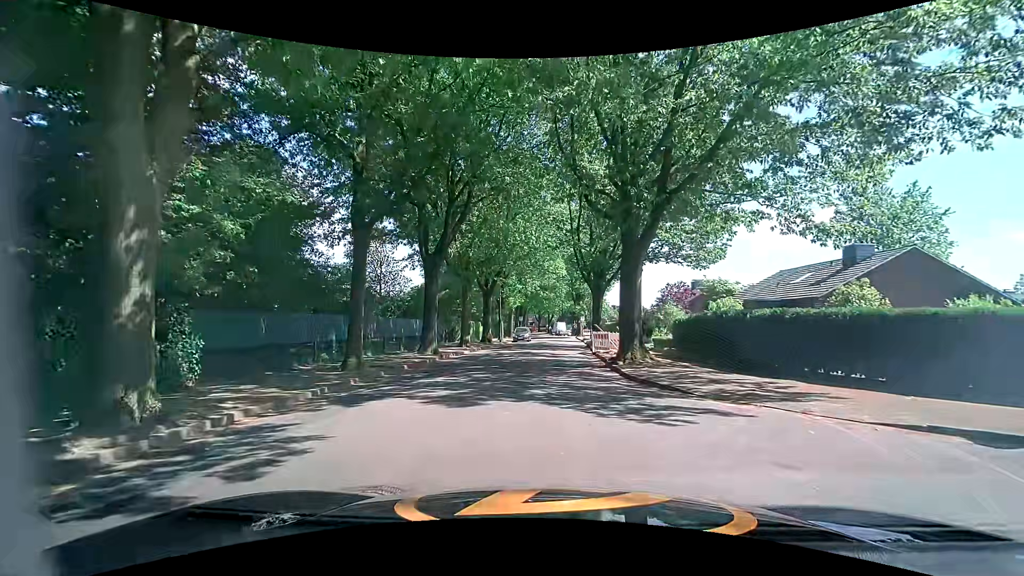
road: tertiary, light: Day
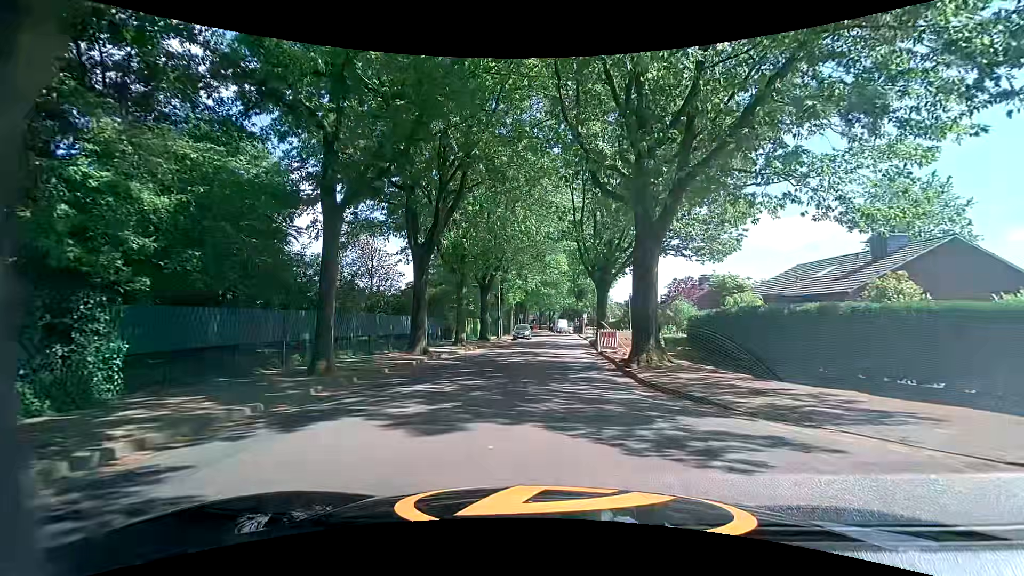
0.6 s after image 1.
(-0.1, +2.5) m; -2°
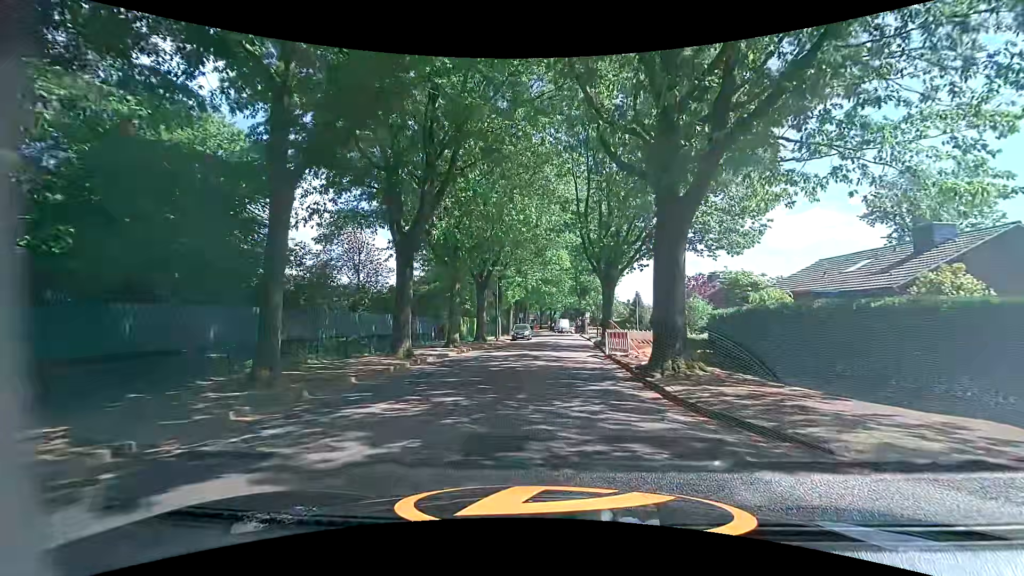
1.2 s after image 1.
(0.0, +3.0) m; 0°
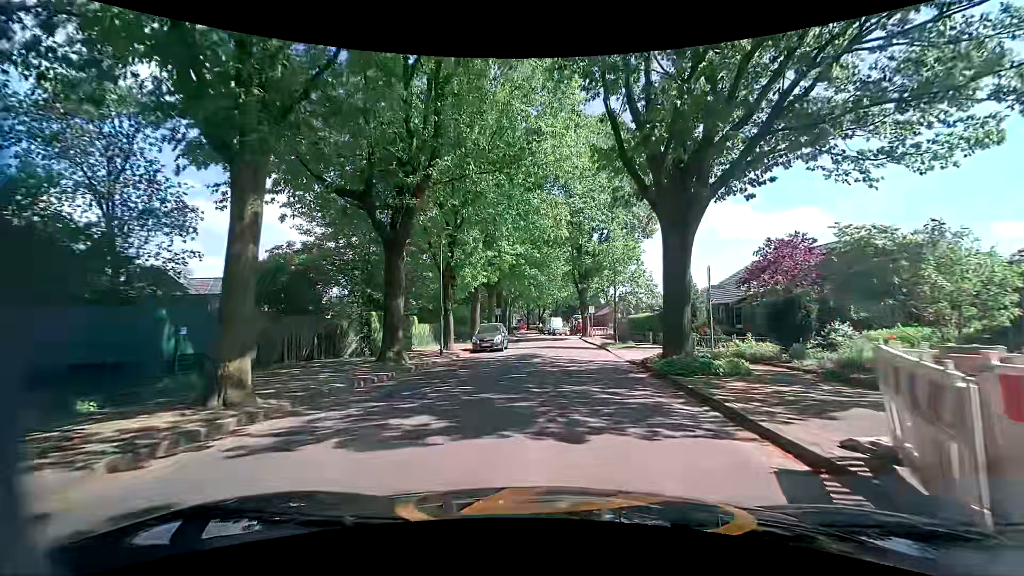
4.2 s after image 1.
(+0.4, +20.3) m; +2°
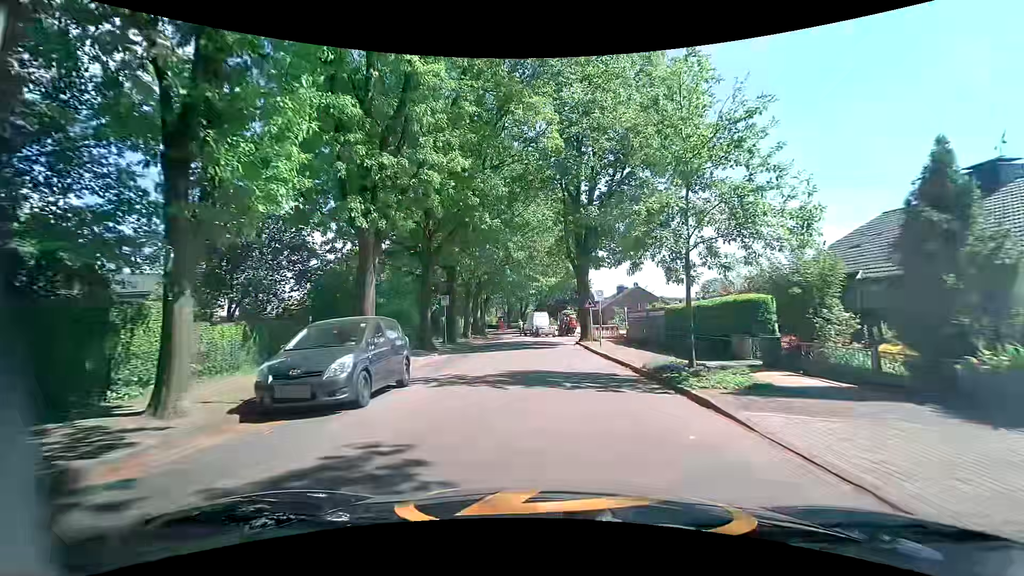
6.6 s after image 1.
(+0.6, +19.3) m; +4°
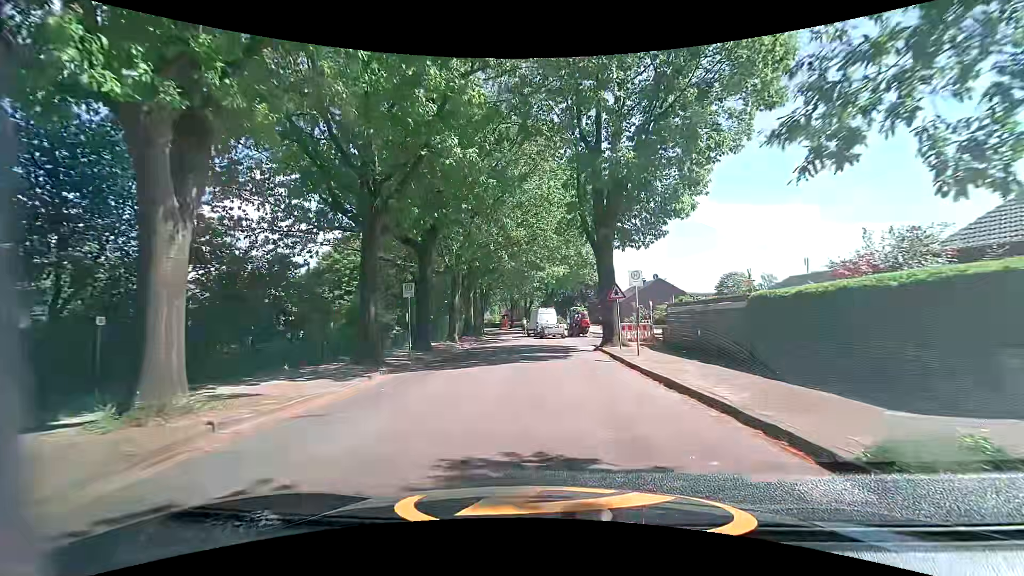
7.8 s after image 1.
(-0.4, +9.2) m; -3°
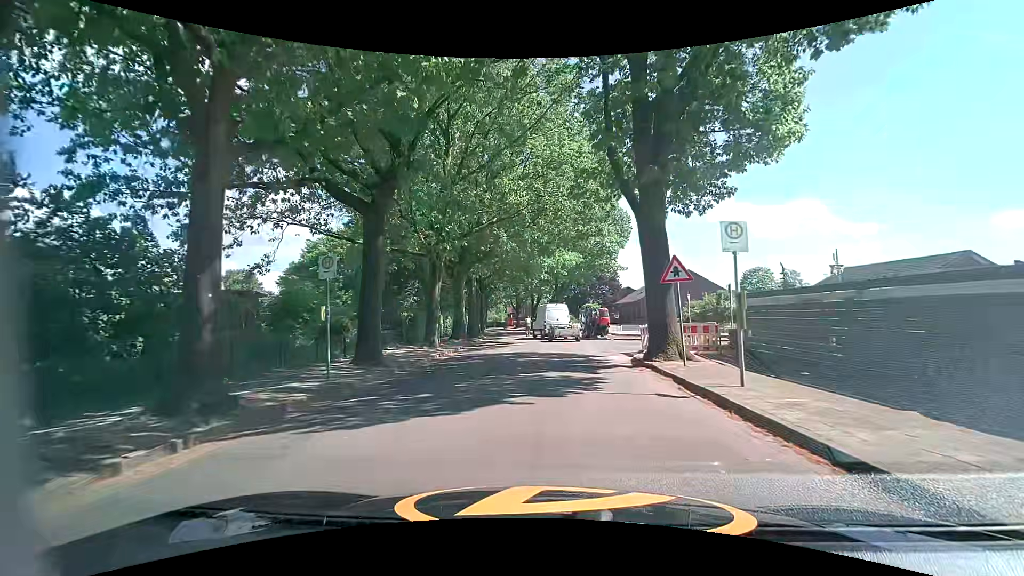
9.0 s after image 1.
(0.0, +8.6) m; -2°
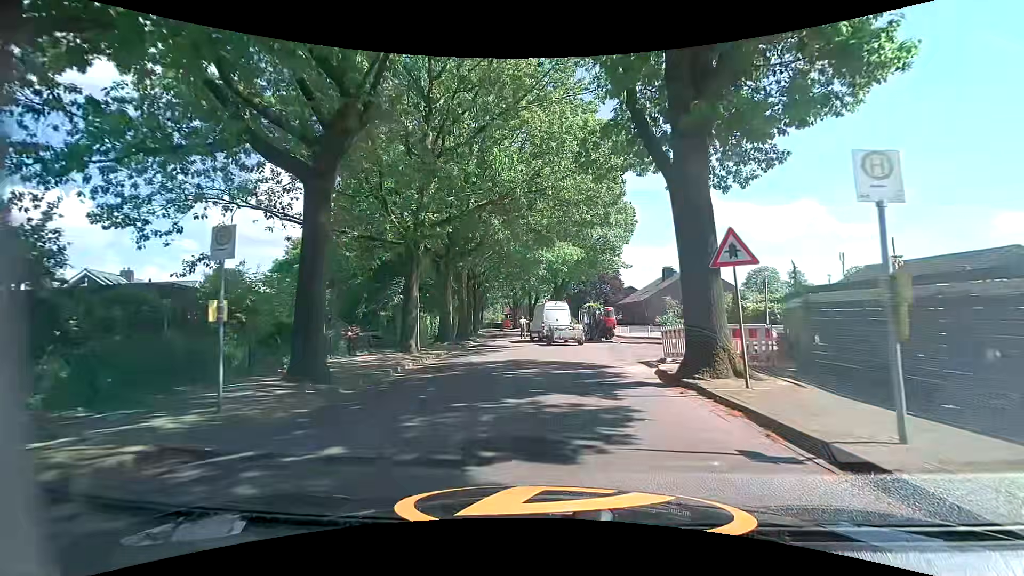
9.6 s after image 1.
(+0.1, +4.1) m; +1°
